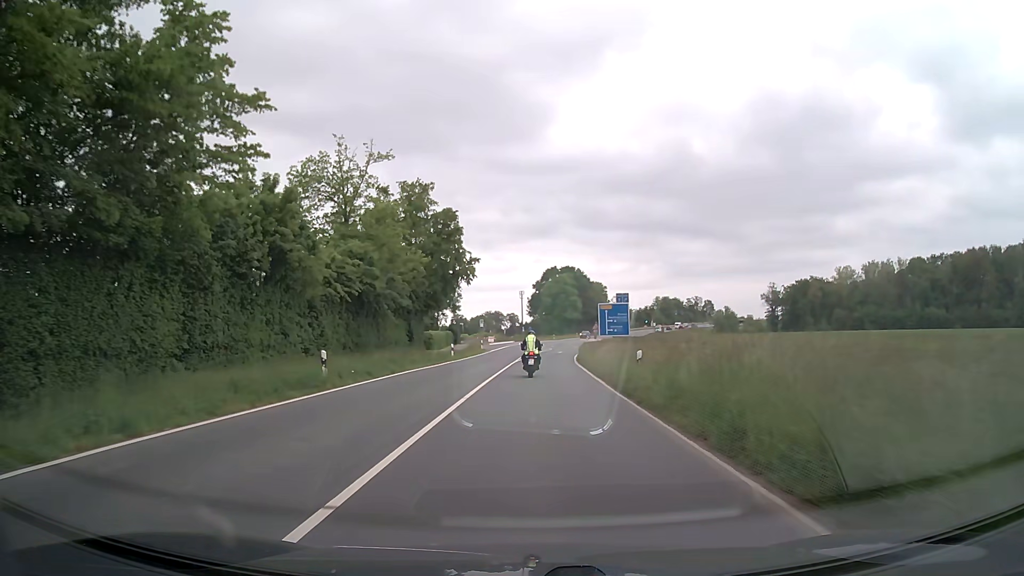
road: secondary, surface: asphalt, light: Day
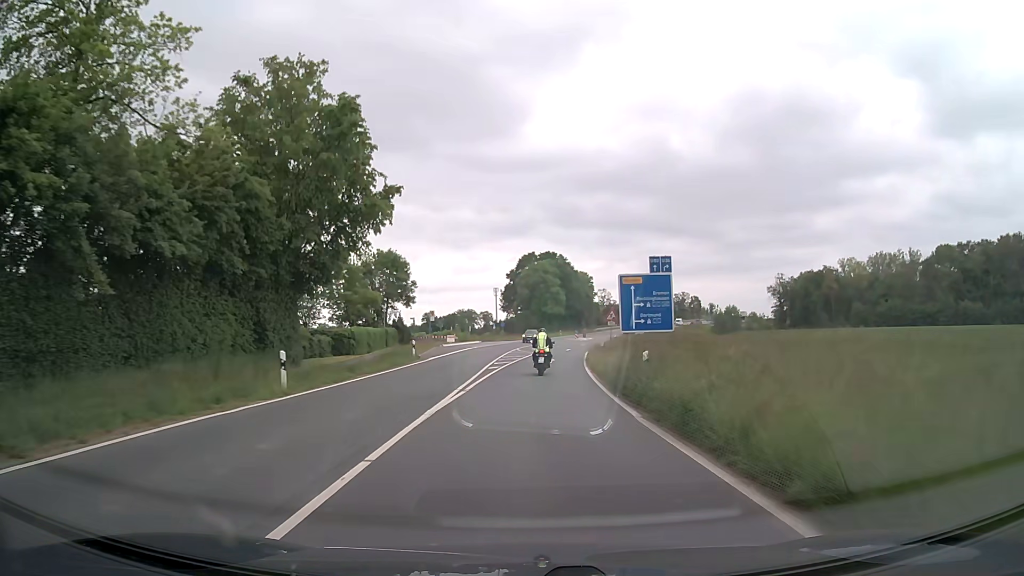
(+0.4, +28.4) m; +2°
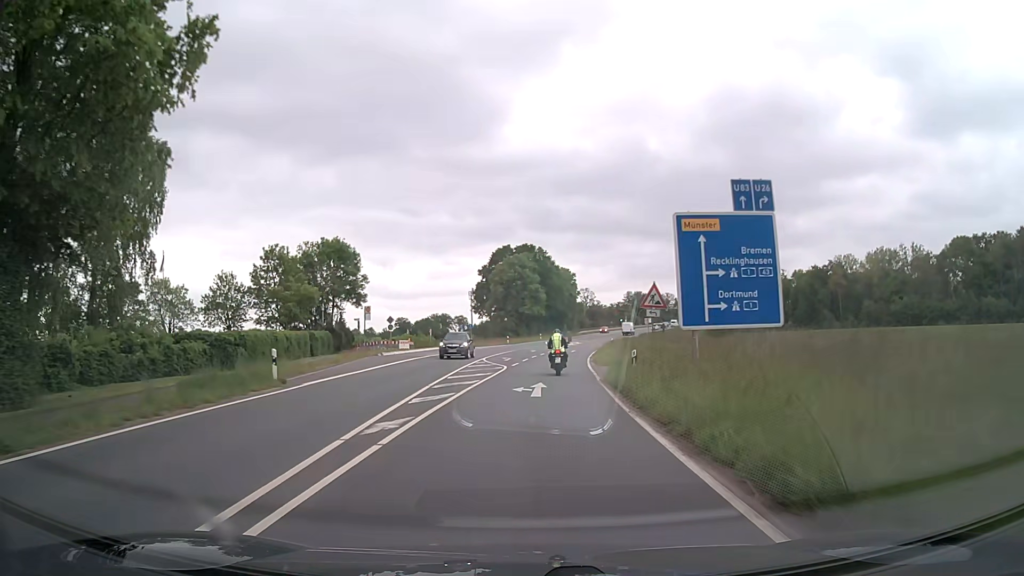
(+0.3, +18.8) m; +2°
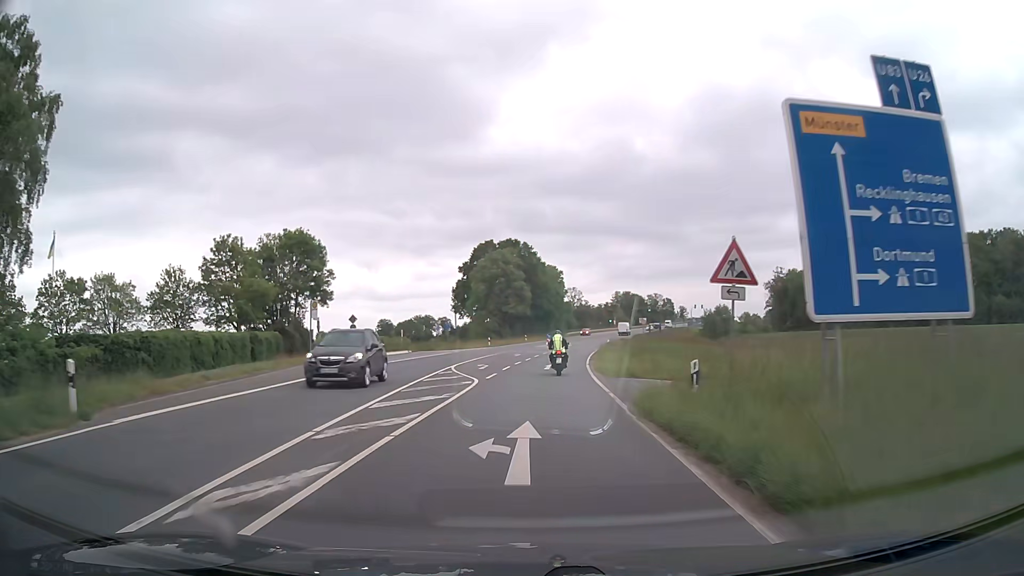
(+0.1, +9.3) m; +1°
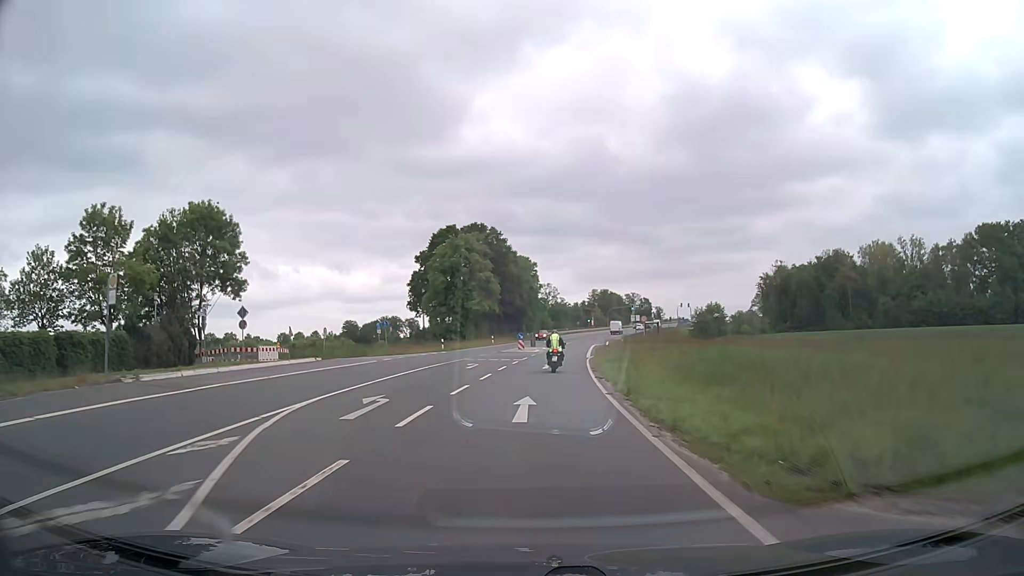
(+0.5, +18.8) m; +3°
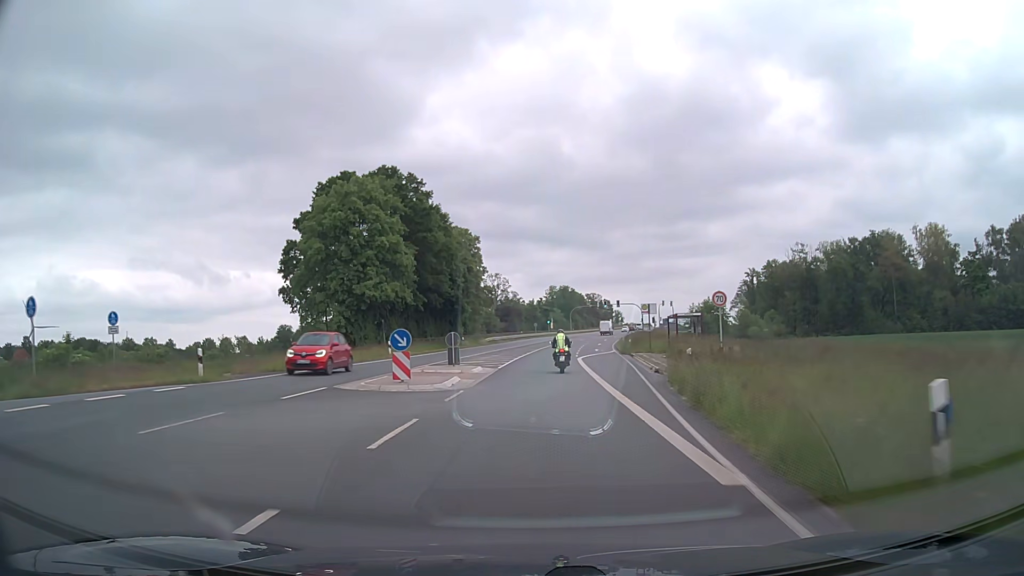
(+1.3, +38.1) m; +4°
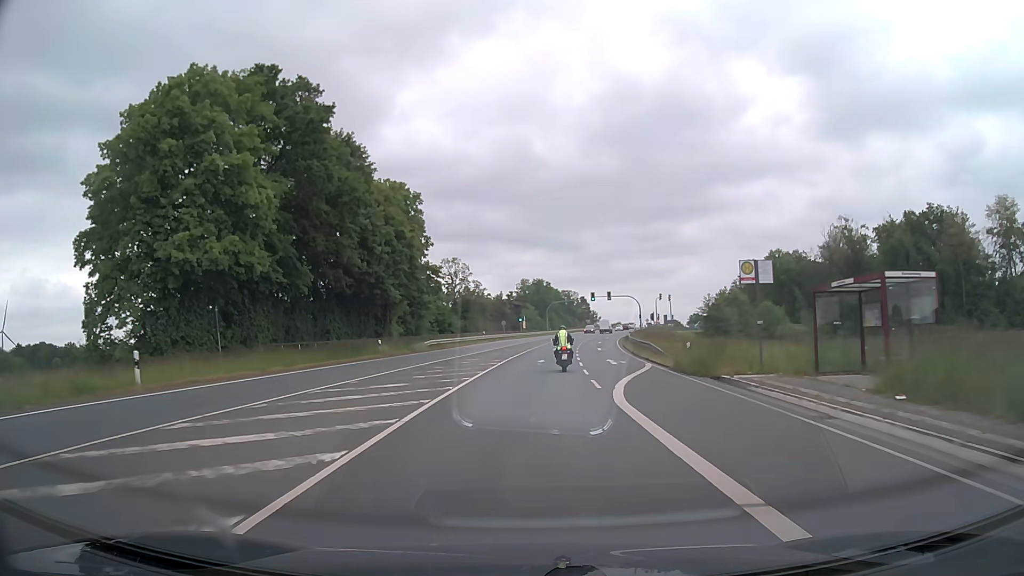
(+0.6, +27.8) m; +2°
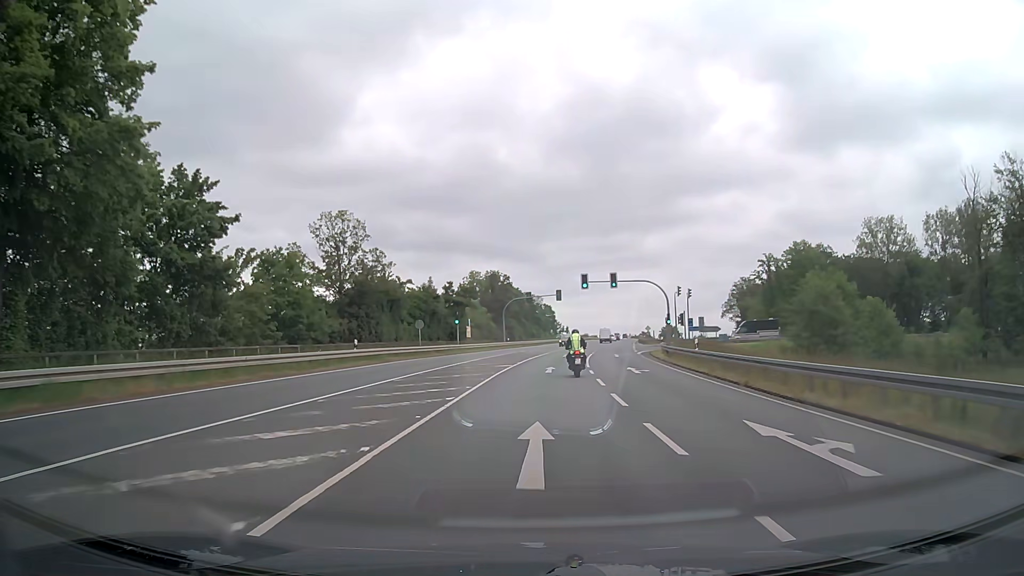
(+1.4, +44.3) m; +4°
(0, +10) (0, +20) (+1, +30) (+2, +40) (+3, +50) (+4, +60) (+5, +70) (+6, +80) (+8, +90) (+9, +99) m
